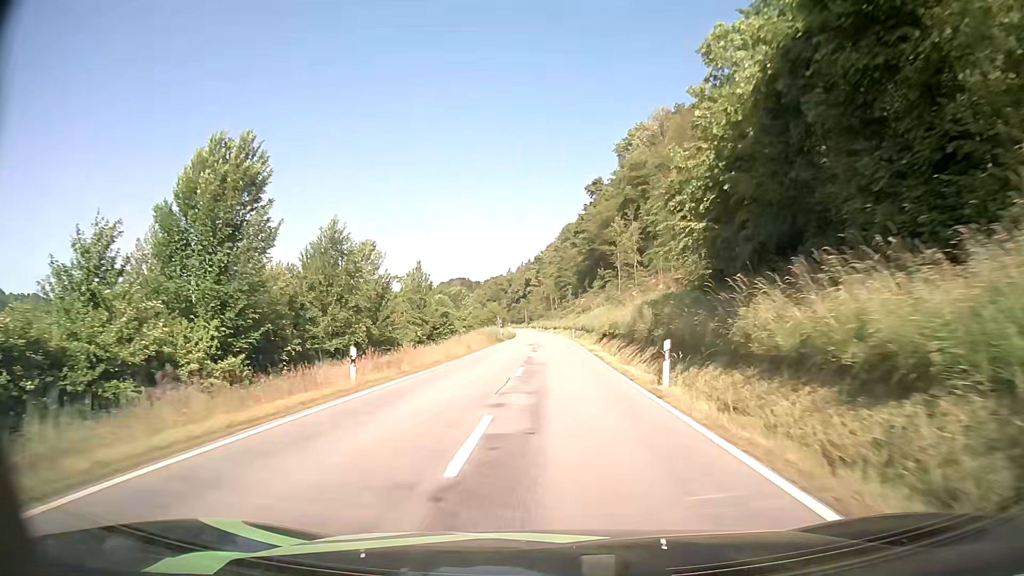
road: secondary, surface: asphalt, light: Day
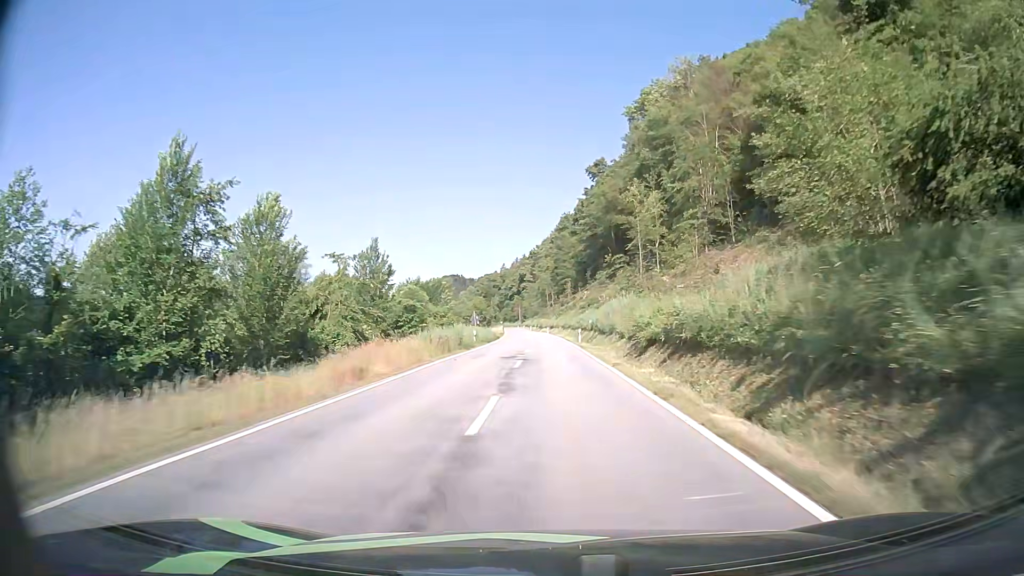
(+0.1, +22.1) m; 0°
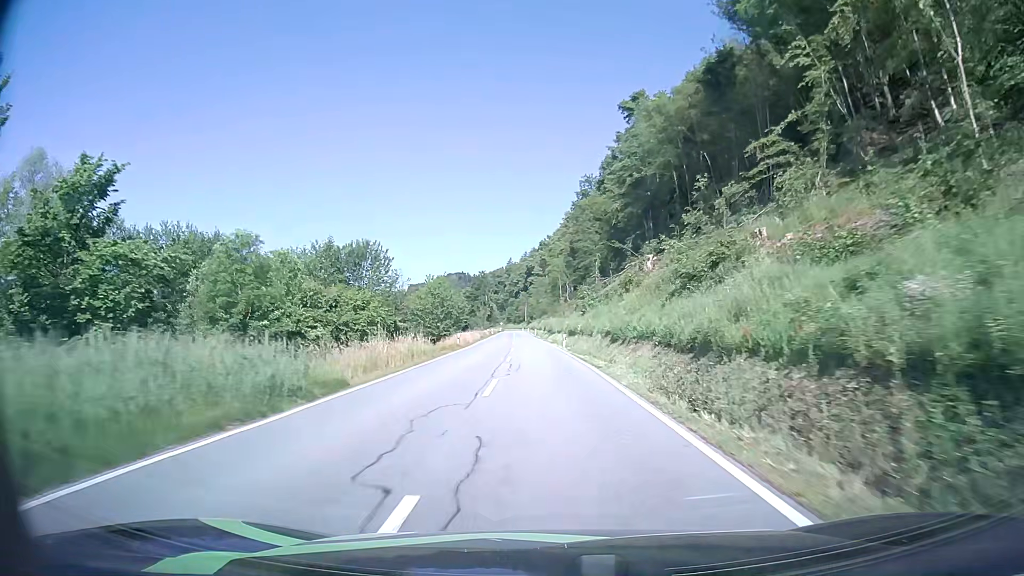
(-0.2, +55.7) m; -1°
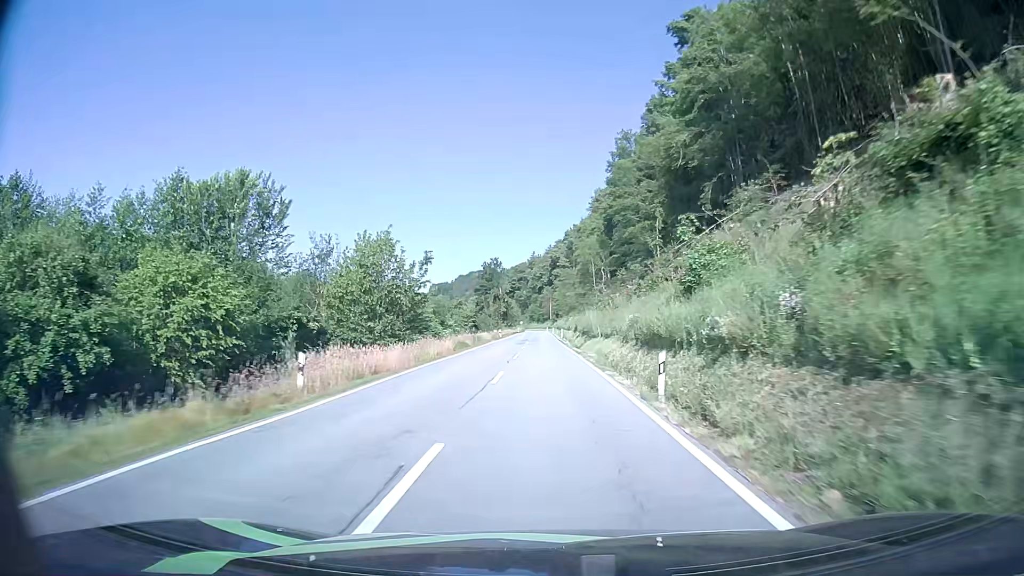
(-0.5, +33.6) m; -2°
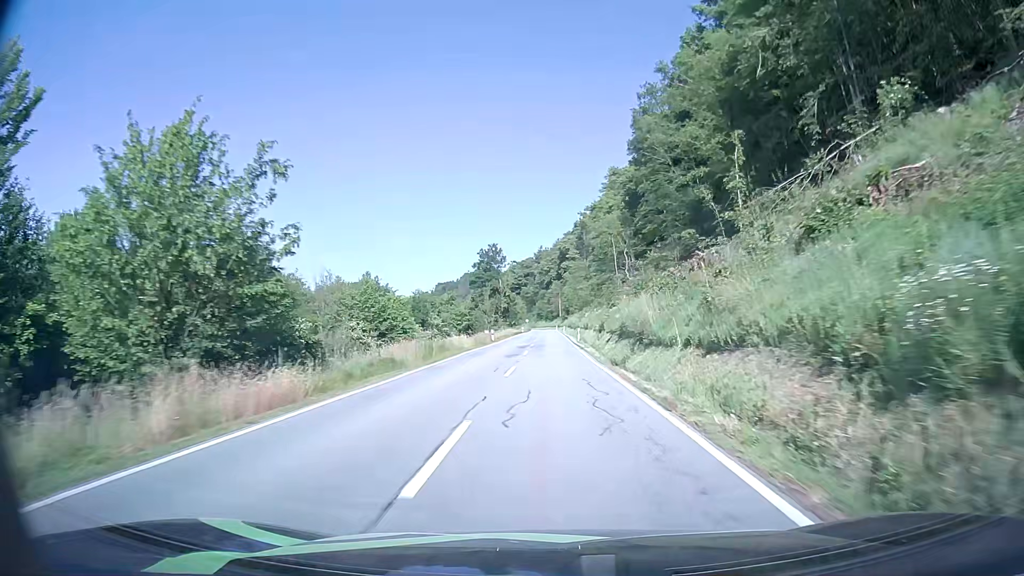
(-0.1, +22.5) m; -1°
